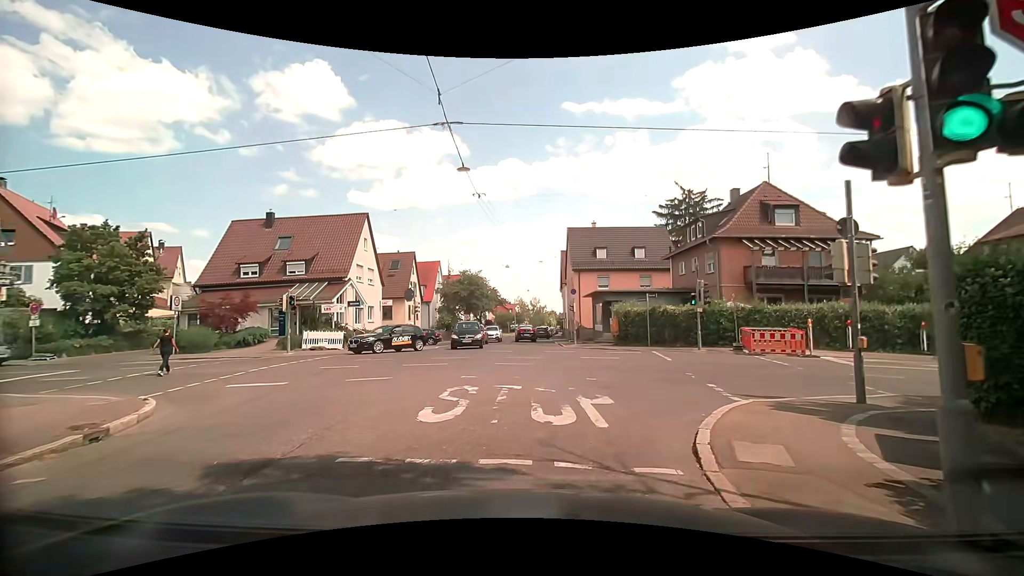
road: tertiary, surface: asphalt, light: Day
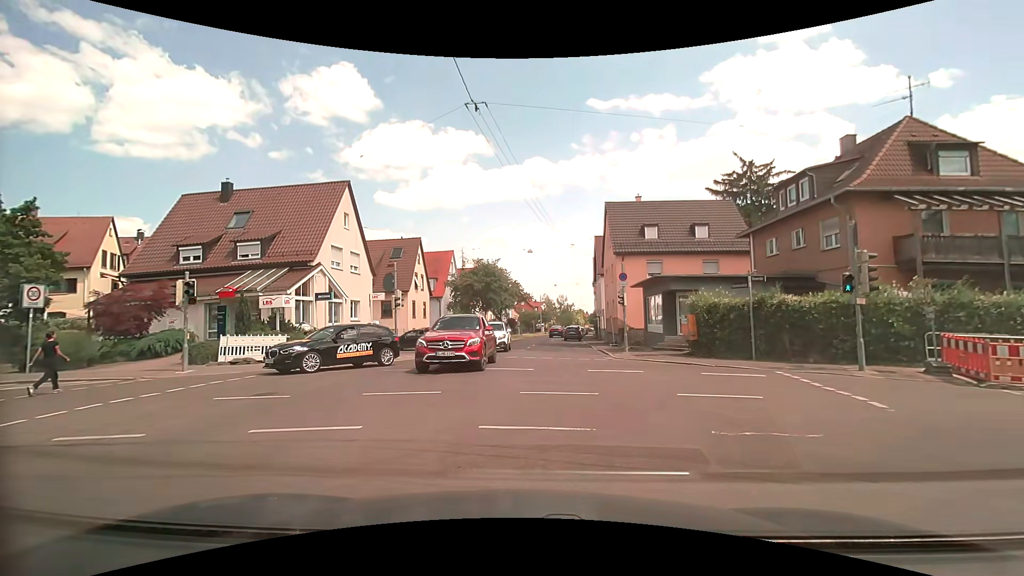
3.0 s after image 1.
(-0.5, +10.0) m; -3°
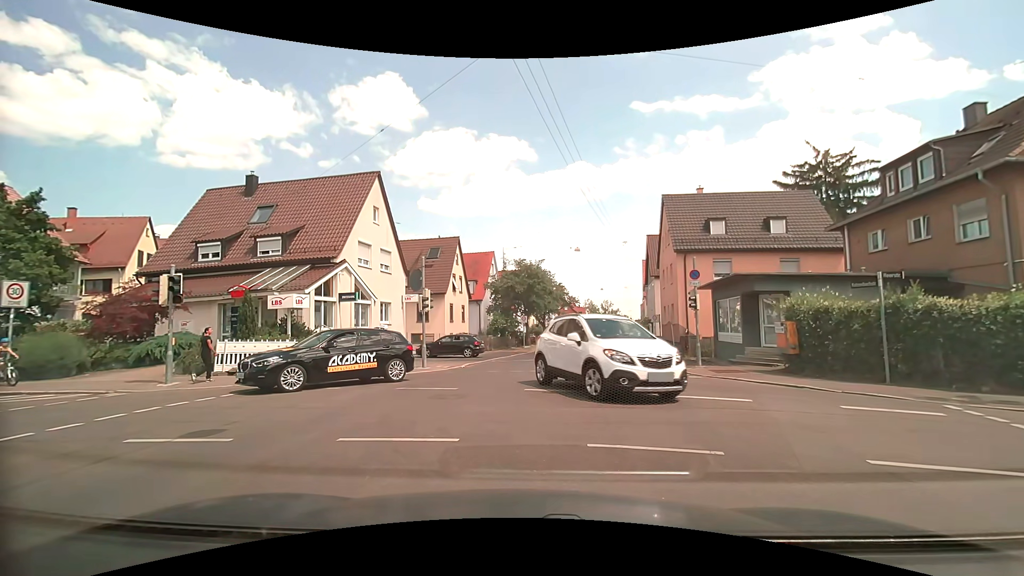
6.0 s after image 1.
(-0.2, +3.5) m; -5°
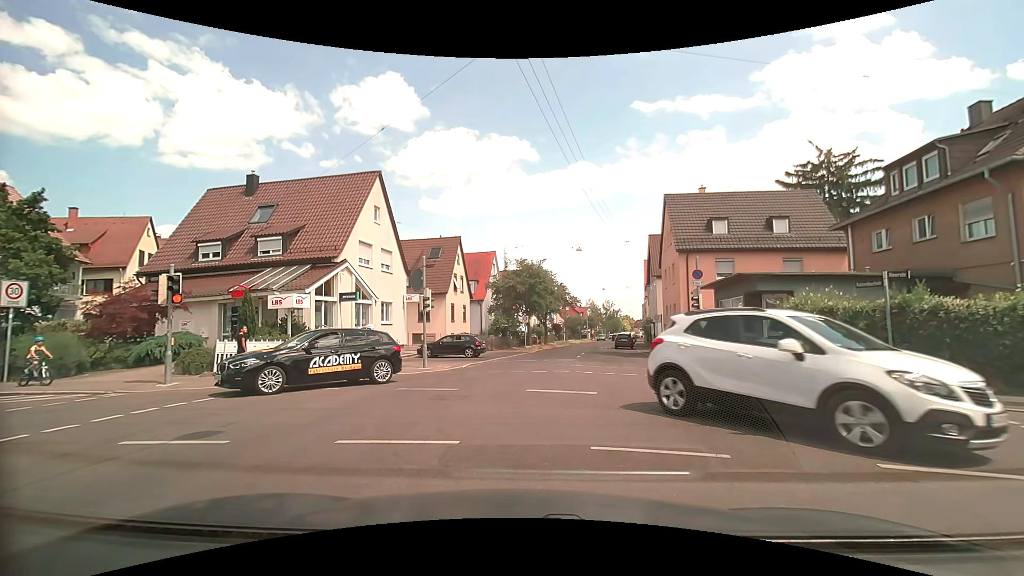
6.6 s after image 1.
(0.0, +0.1) m; 0°
